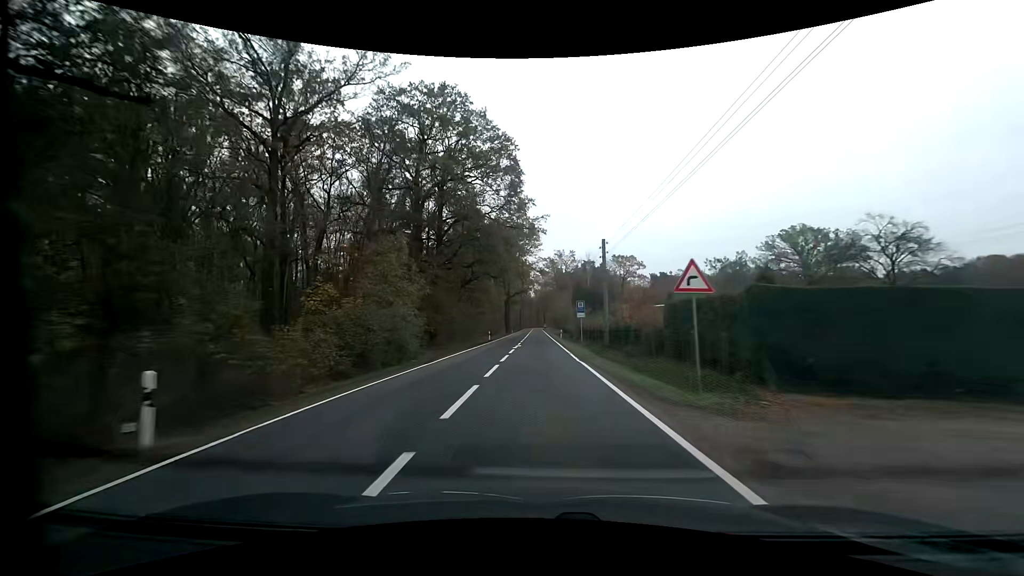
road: primary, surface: asphalt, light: Day
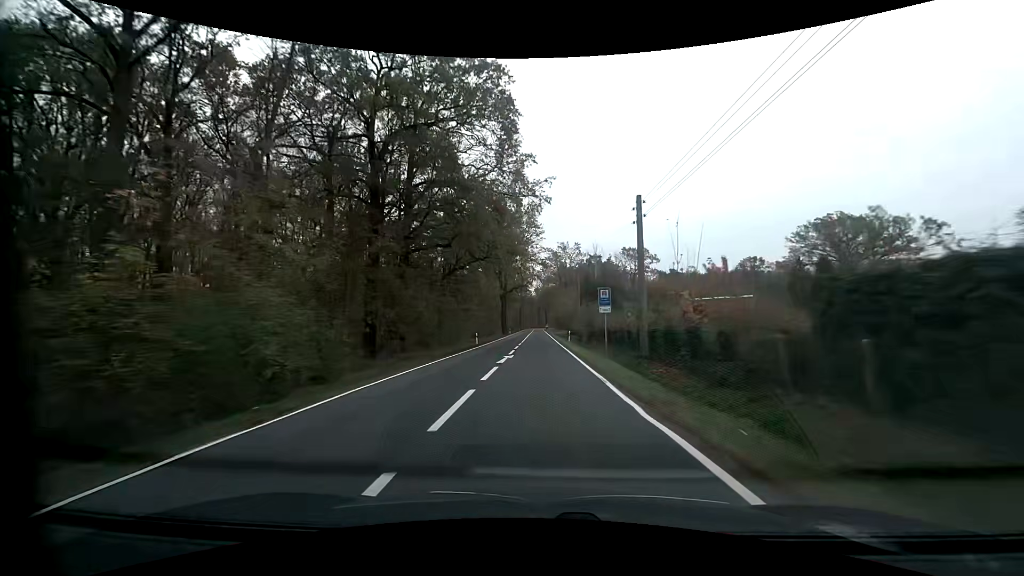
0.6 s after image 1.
(0.0, +12.9) m; 0°
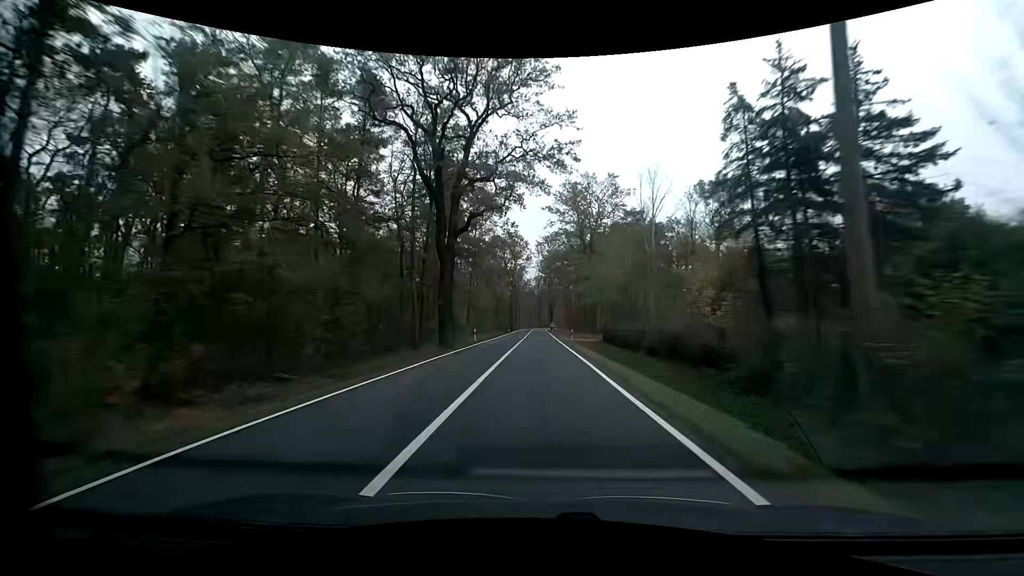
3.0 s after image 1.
(0.0, +53.2) m; 0°
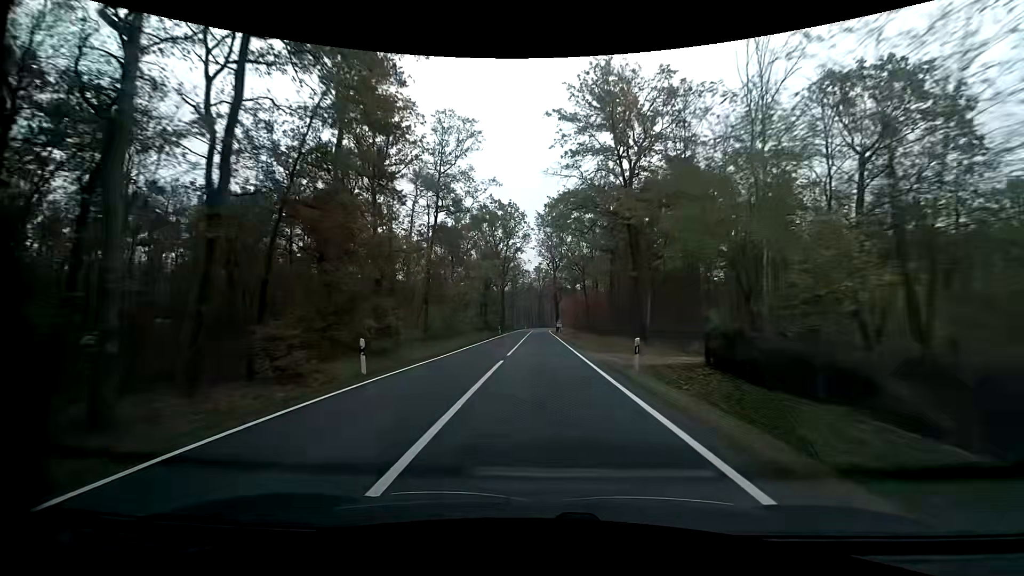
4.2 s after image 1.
(-0.1, +26.7) m; 0°
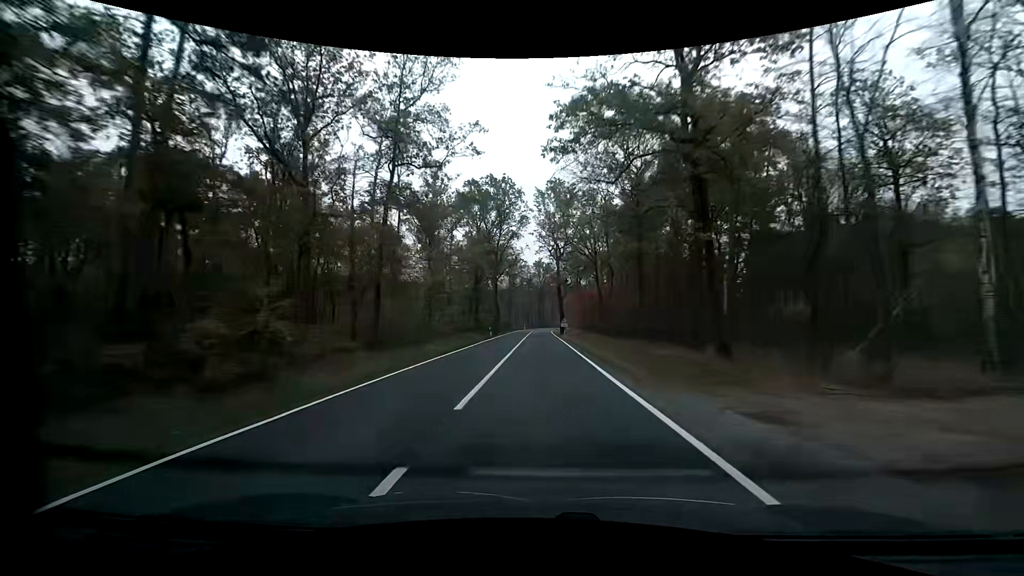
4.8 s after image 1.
(0.0, +13.3) m; 0°
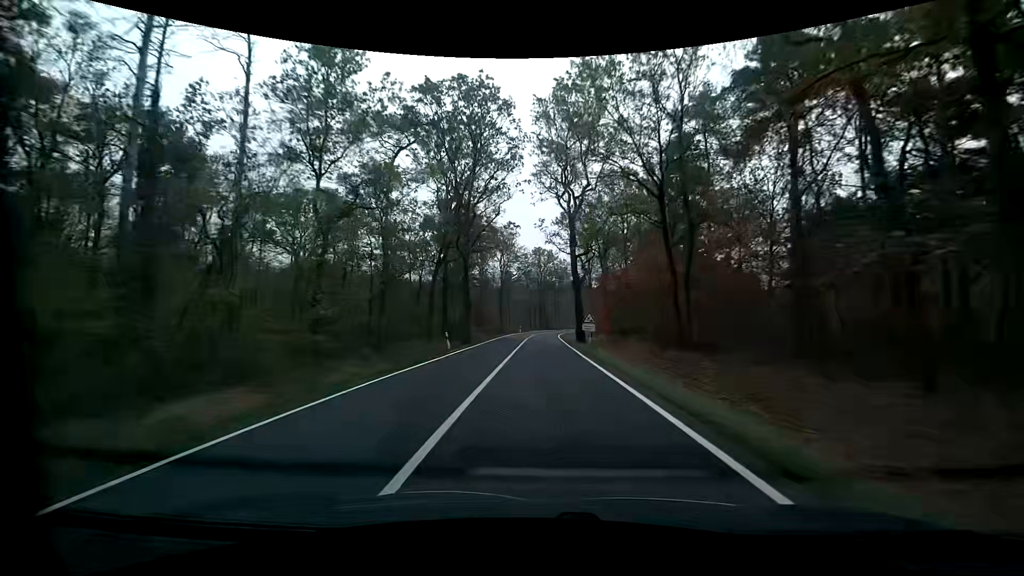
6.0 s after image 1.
(-0.1, +26.3) m; 0°
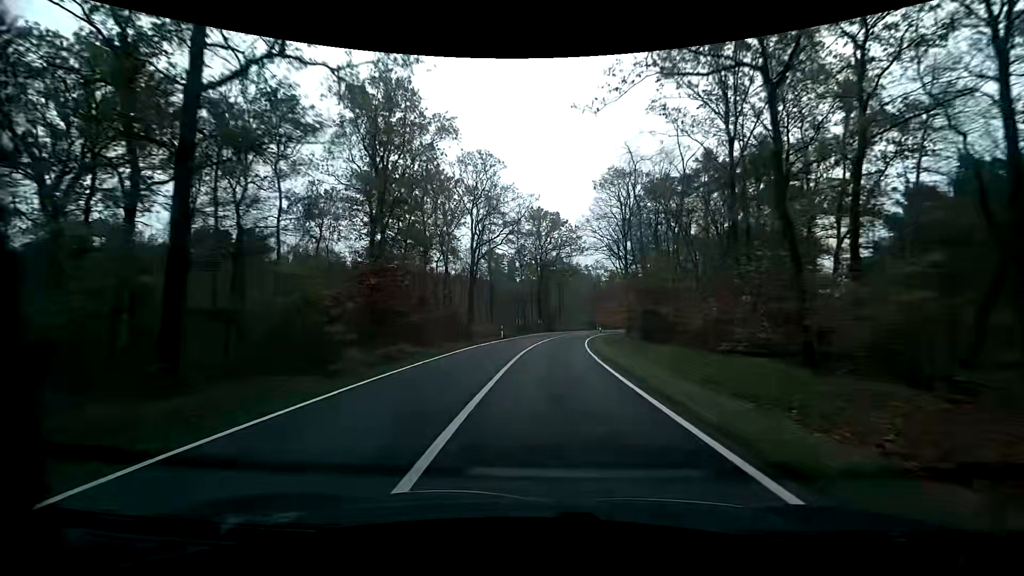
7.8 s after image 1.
(-0.4, +37.3) m; 0°
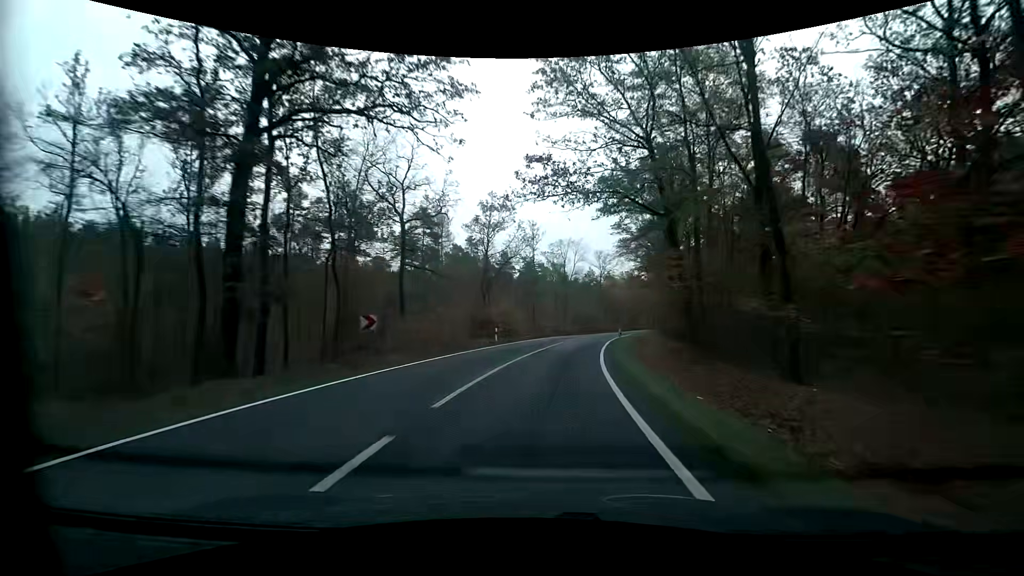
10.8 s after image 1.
(+5.5, +58.6) m; +14°
(0, +10) (+1, +20) (+2, +30) (+4, +40) (+6, +50) (+8, +59) (+10, +69) (+12, +79) (+15, +89) (+17, +98) m
